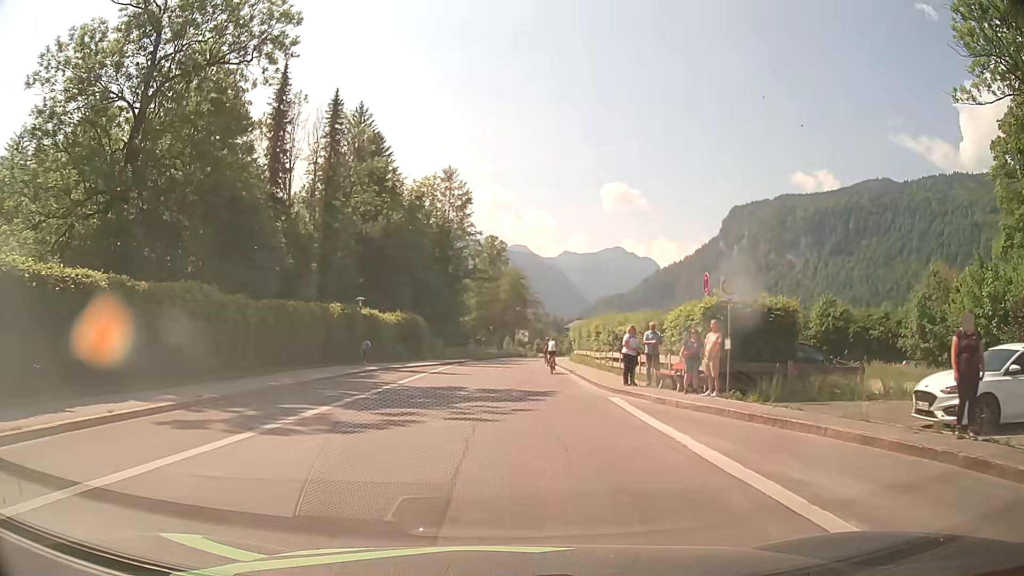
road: tertiary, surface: asphalt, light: Day
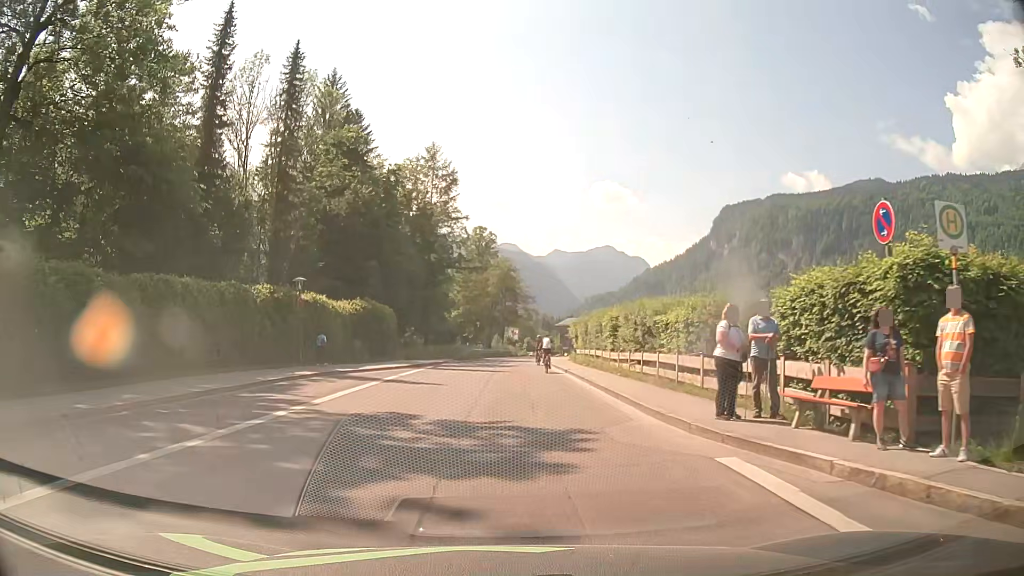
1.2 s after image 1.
(0.0, +9.8) m; 0°
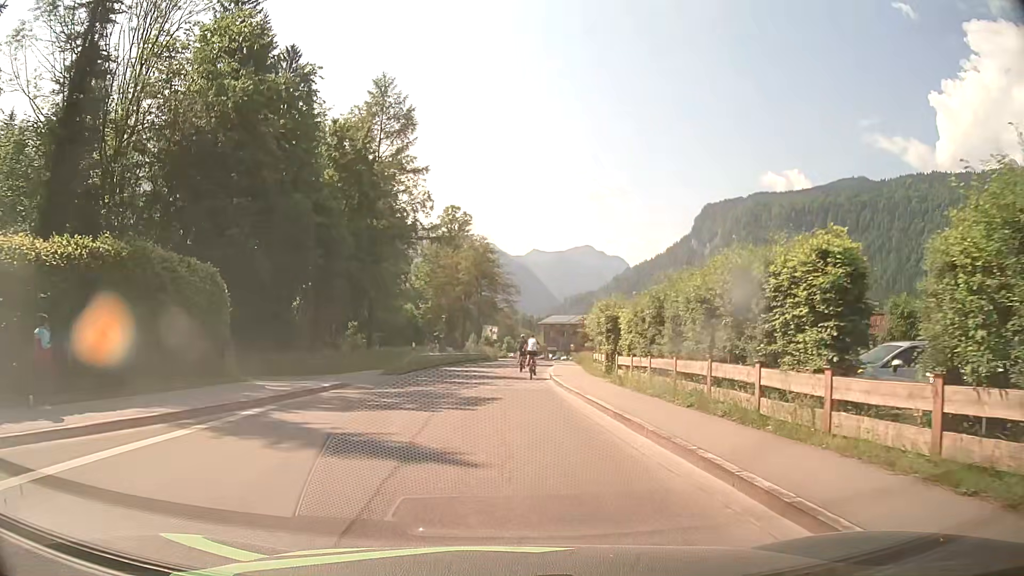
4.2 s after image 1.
(+0.5, +23.1) m; +2°
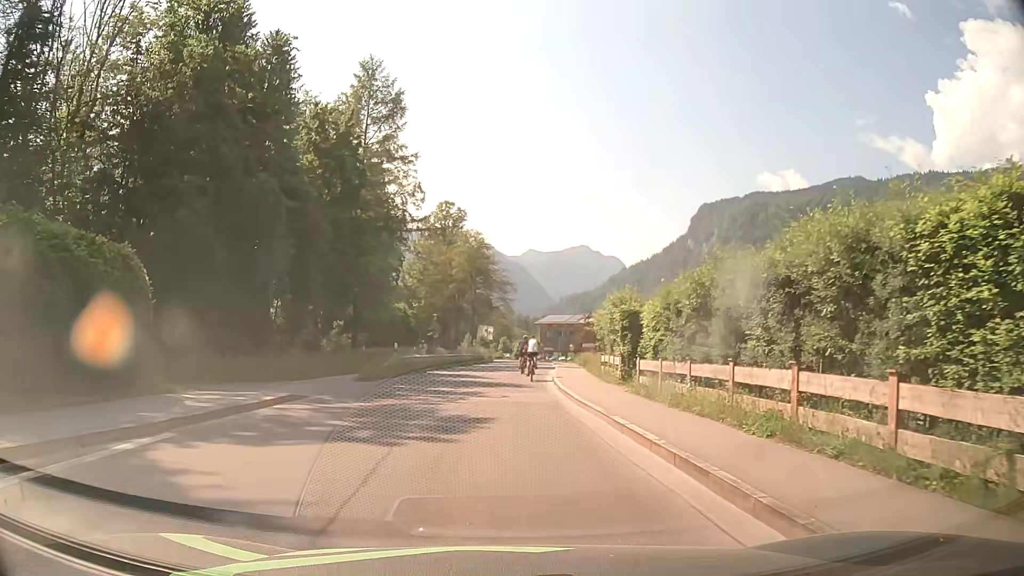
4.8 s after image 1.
(0.0, +4.3) m; 0°
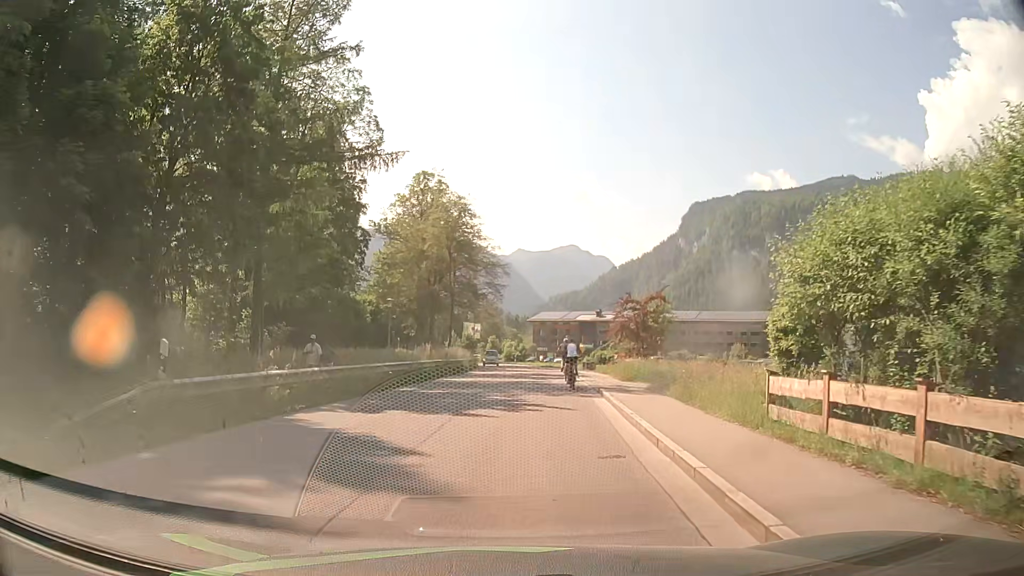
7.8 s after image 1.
(-0.2, +20.7) m; +1°
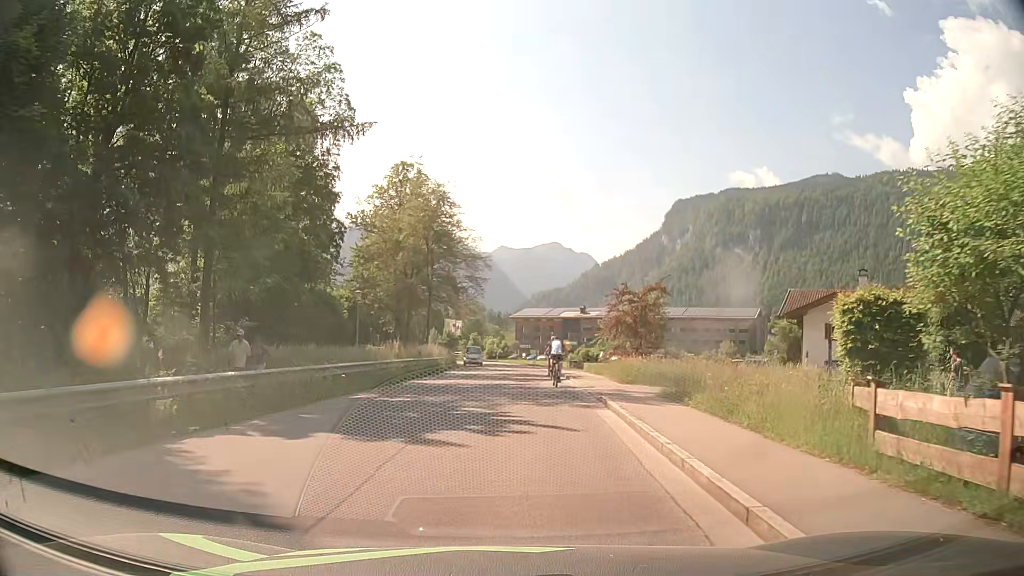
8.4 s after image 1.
(+0.1, +4.1) m; +2°
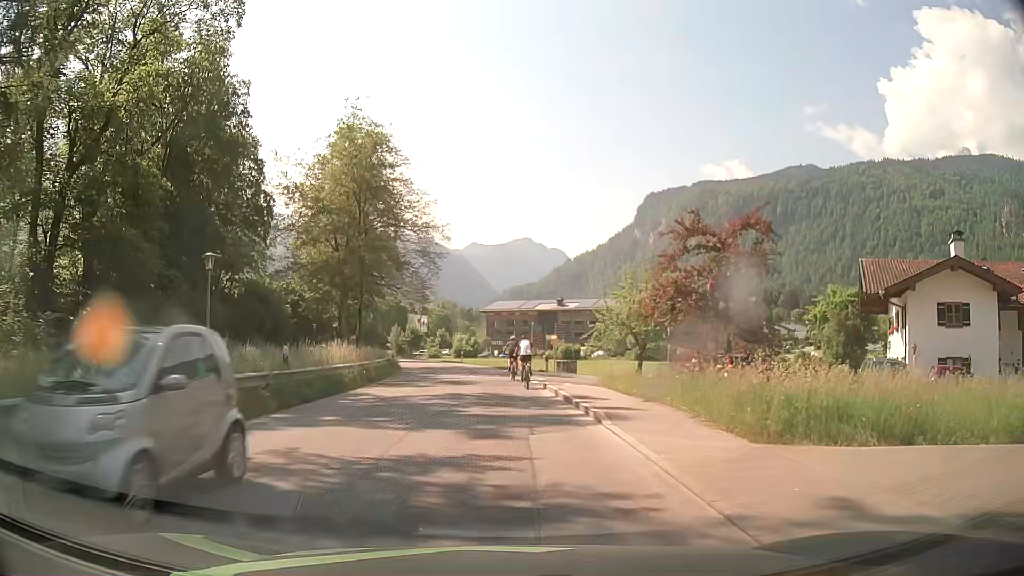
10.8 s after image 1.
(+0.4, +16.3) m; +2°
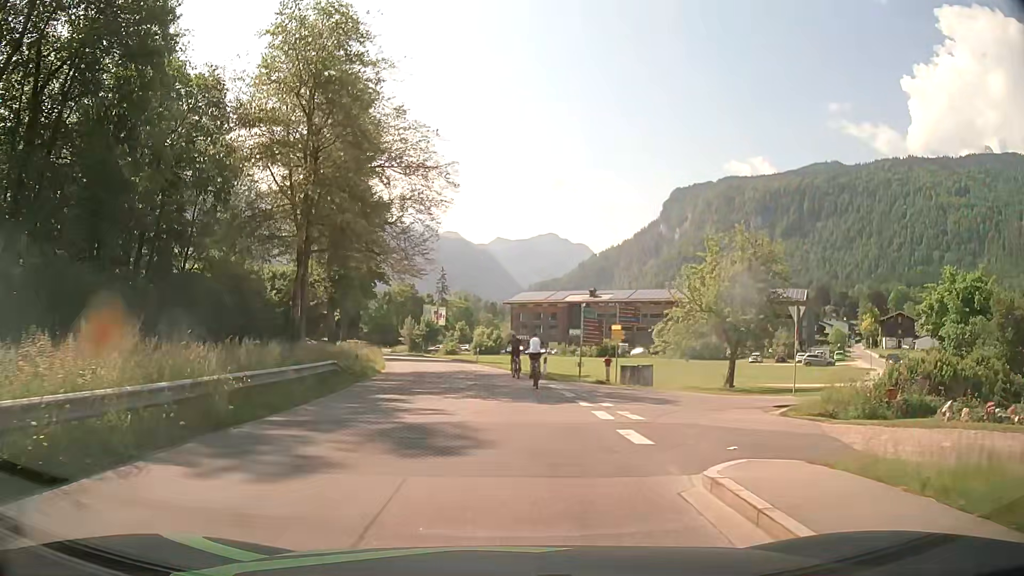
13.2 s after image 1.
(-0.4, +16.3) m; -2°
(0, +10) (0, +20) (-1, +30) (-3, +40) (-5, +50) (-7, +59) (-9, +69) (-12, +79) (-14, +88) (-17, +98) m
